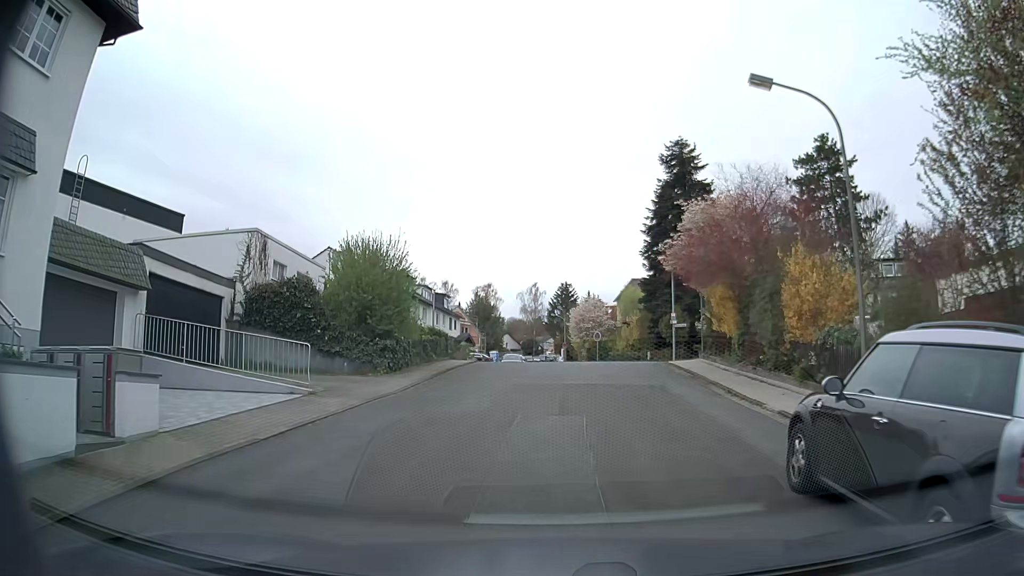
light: Day
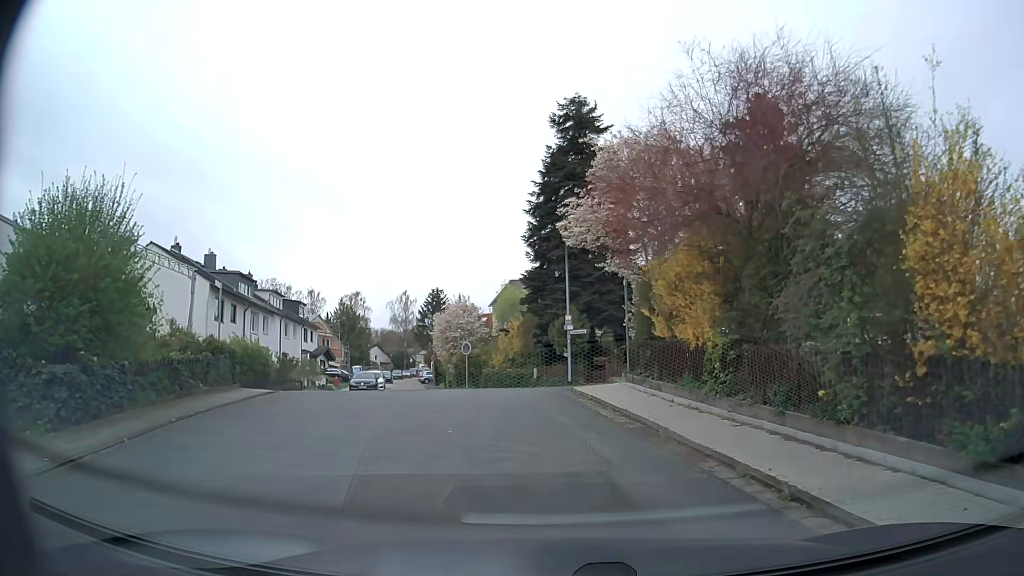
(+0.7, +10.4) m; +10°
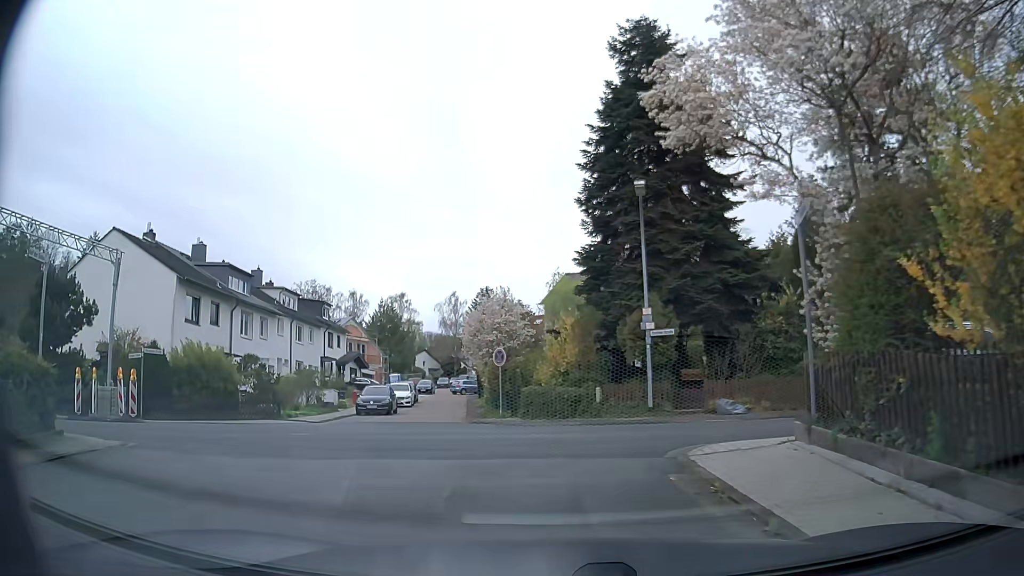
(-0.2, +9.8) m; -4°
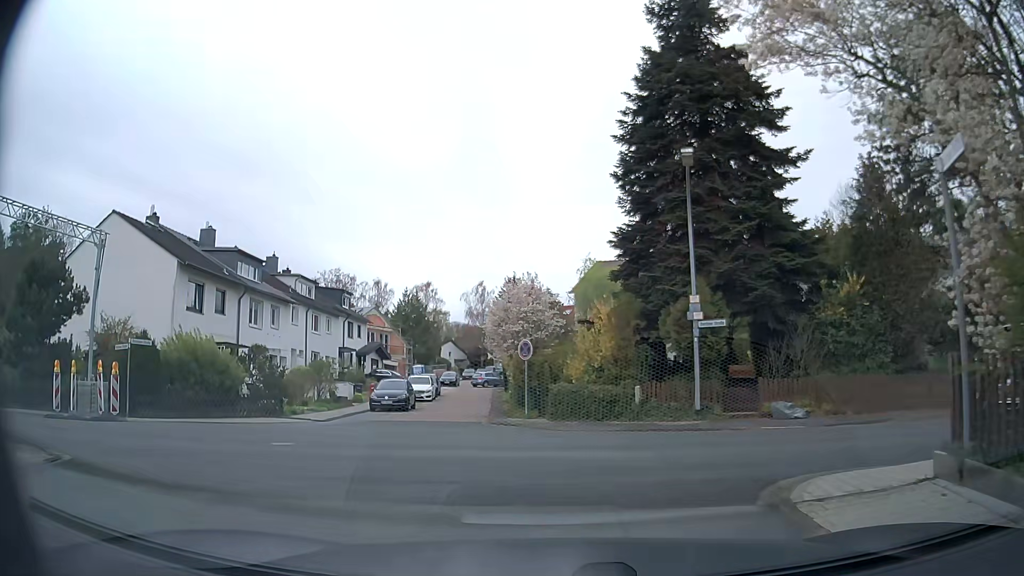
(-0.1, +2.5) m; -1°
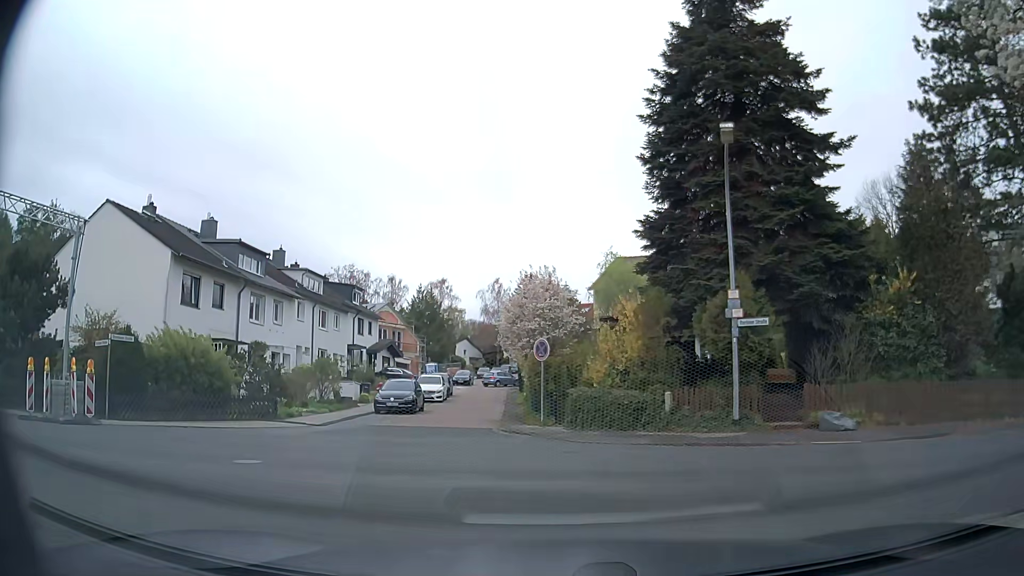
(-0.1, +2.0) m; -4°
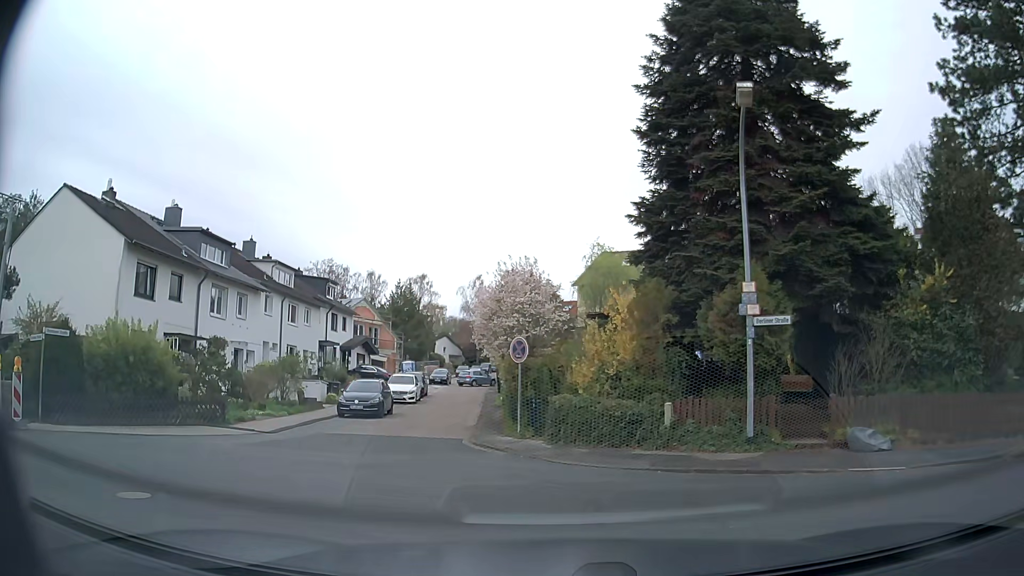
(+0.1, +2.4) m; +4°
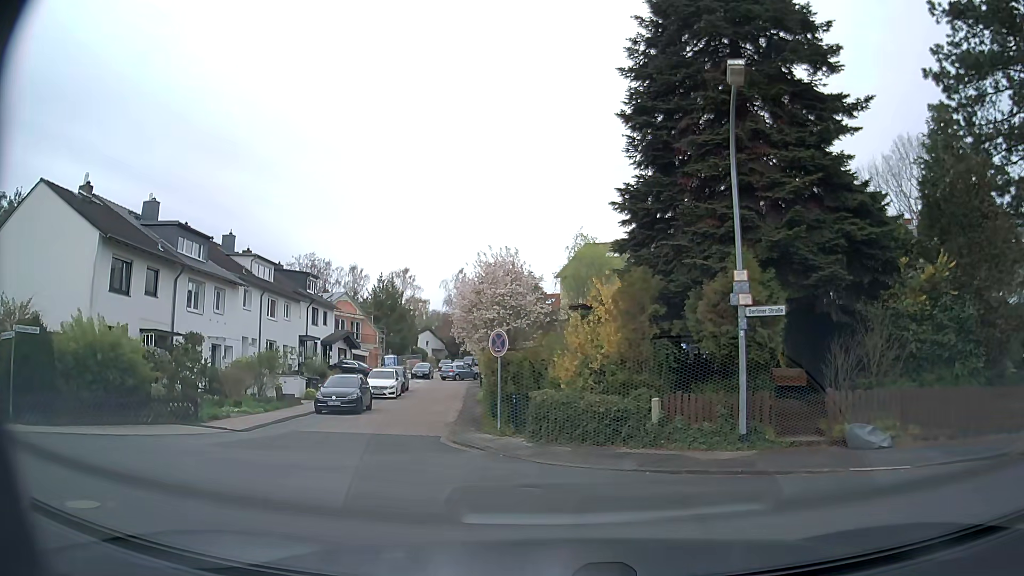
(0.0, +0.7) m; 0°
